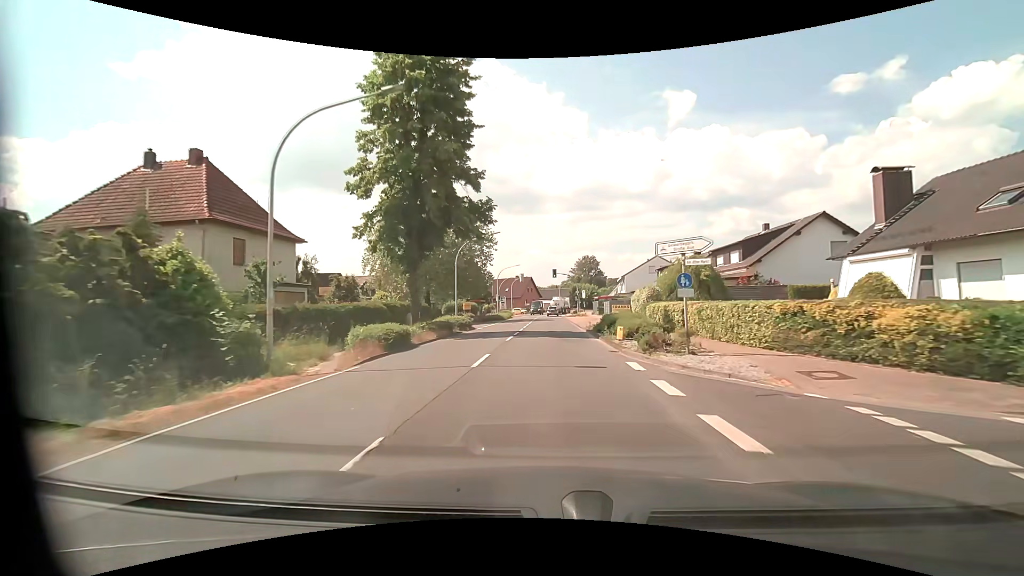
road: primary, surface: asphalt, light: Day
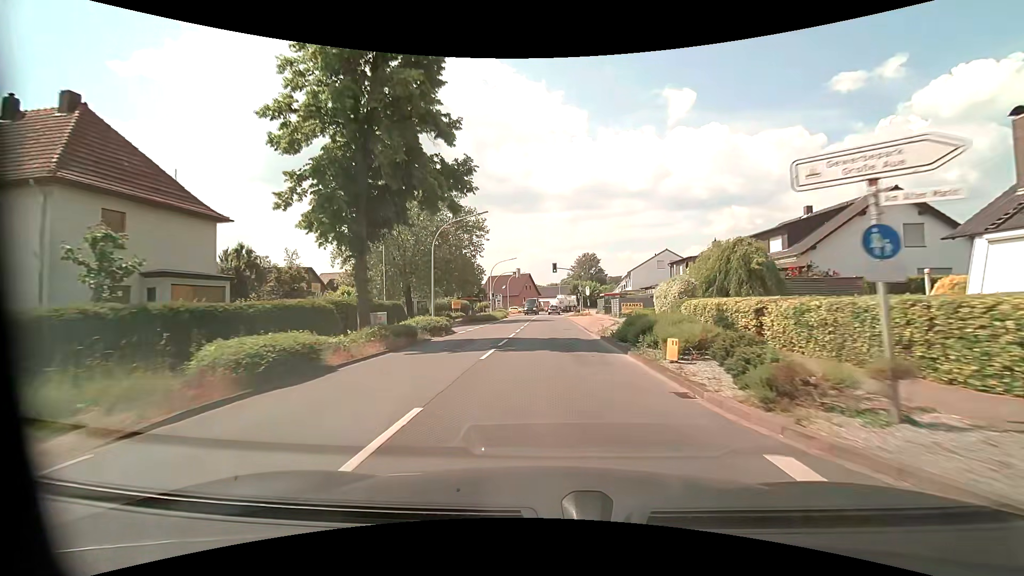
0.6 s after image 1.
(0.0, +7.8) m; 0°
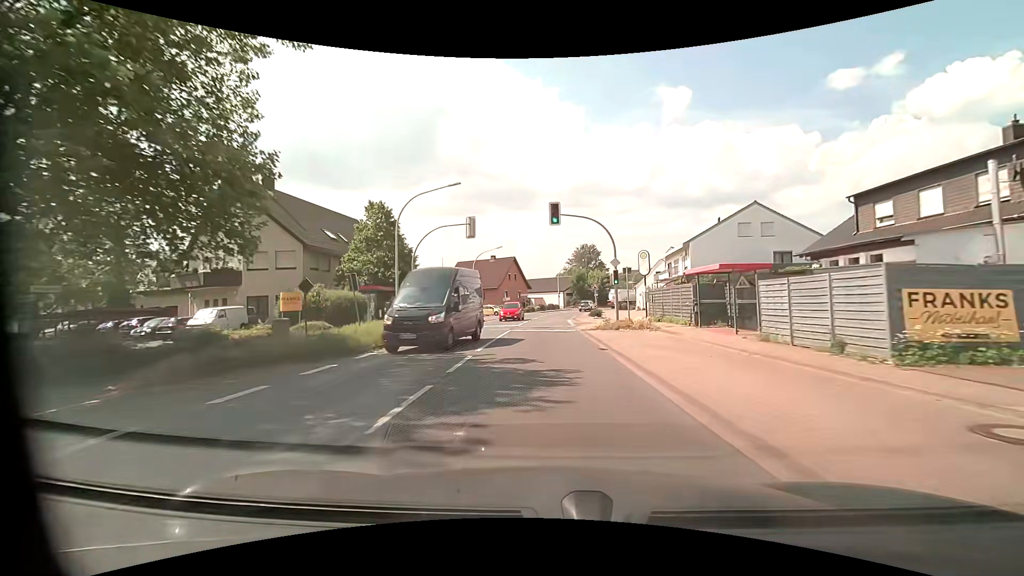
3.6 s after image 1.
(+0.4, +39.1) m; +1°
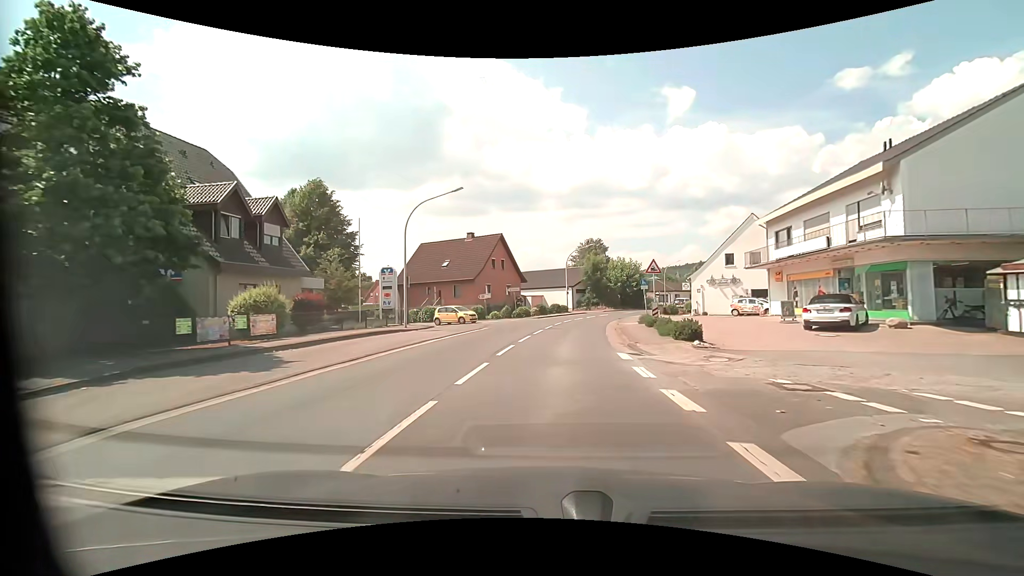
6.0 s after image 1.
(-0.2, +28.1) m; 0°
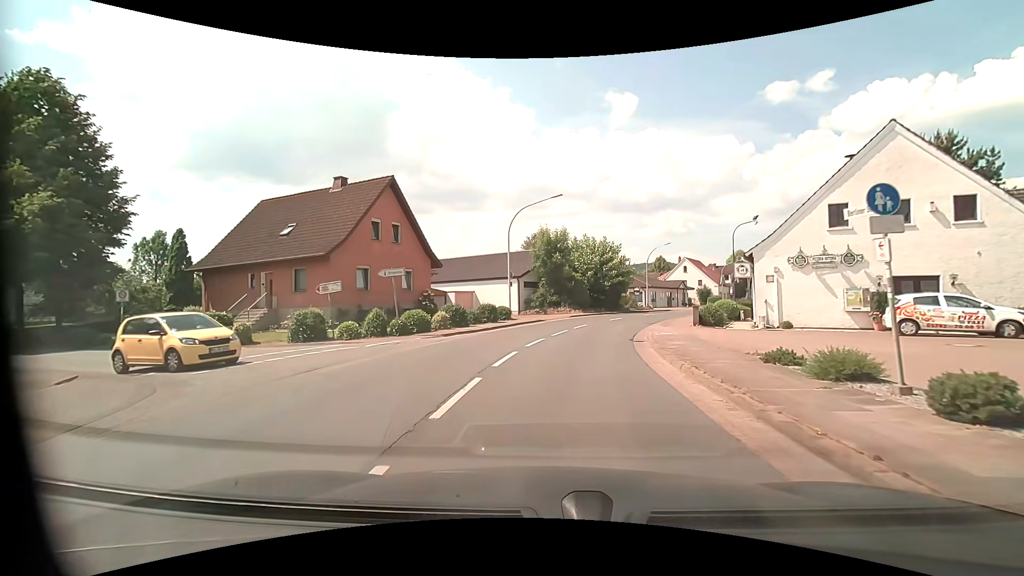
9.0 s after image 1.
(+1.0, +25.1) m; +6°
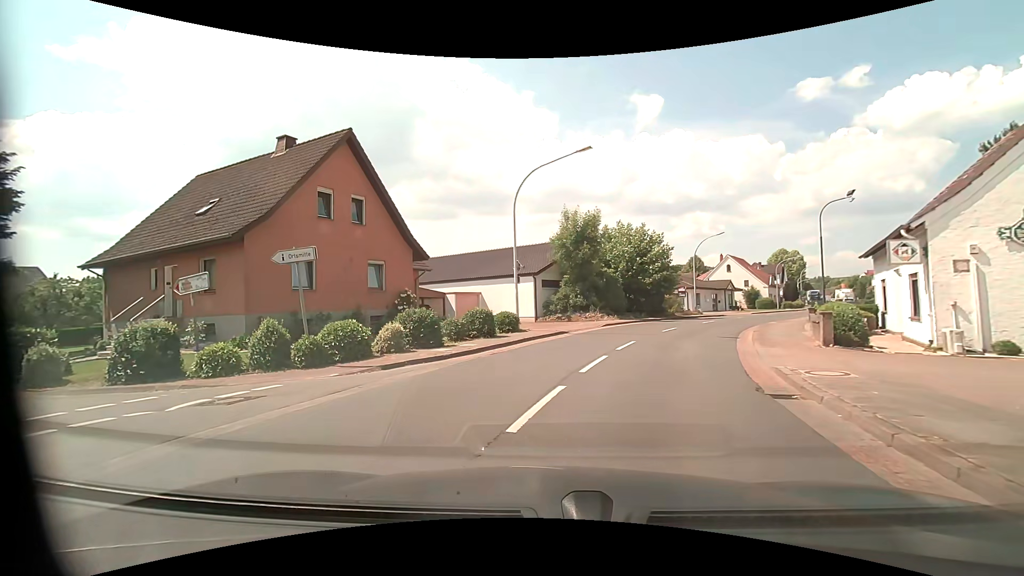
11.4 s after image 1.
(+0.2, +9.3) m; -2°
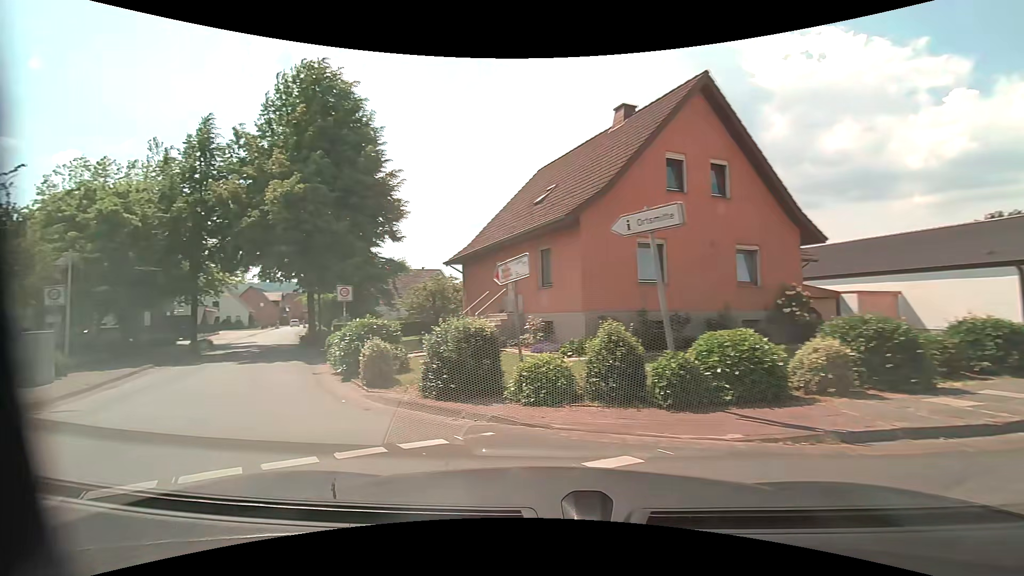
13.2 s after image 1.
(-1.7, +5.5) m; -40°
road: residential
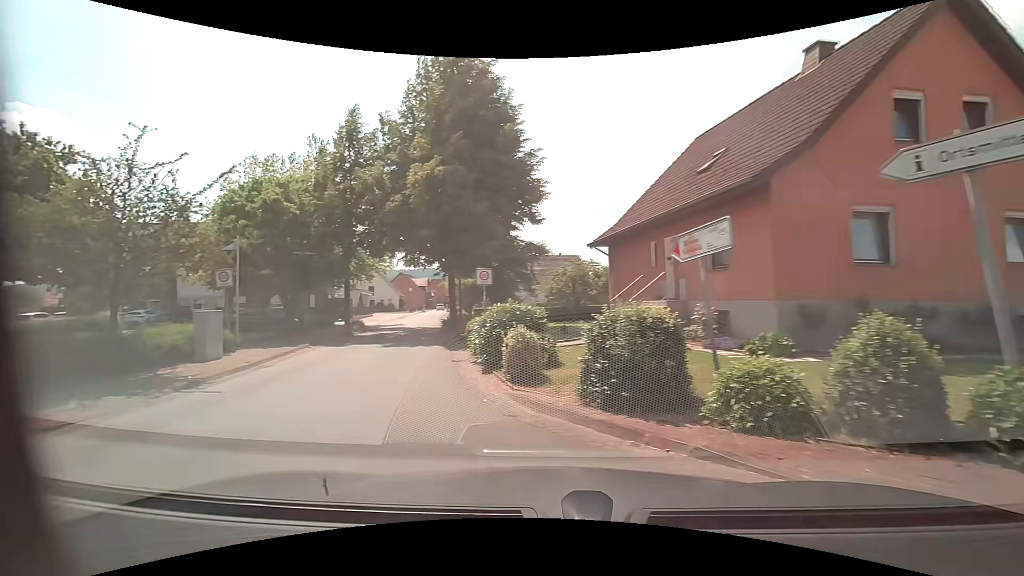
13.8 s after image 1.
(-0.2, +2.1) m; -14°
